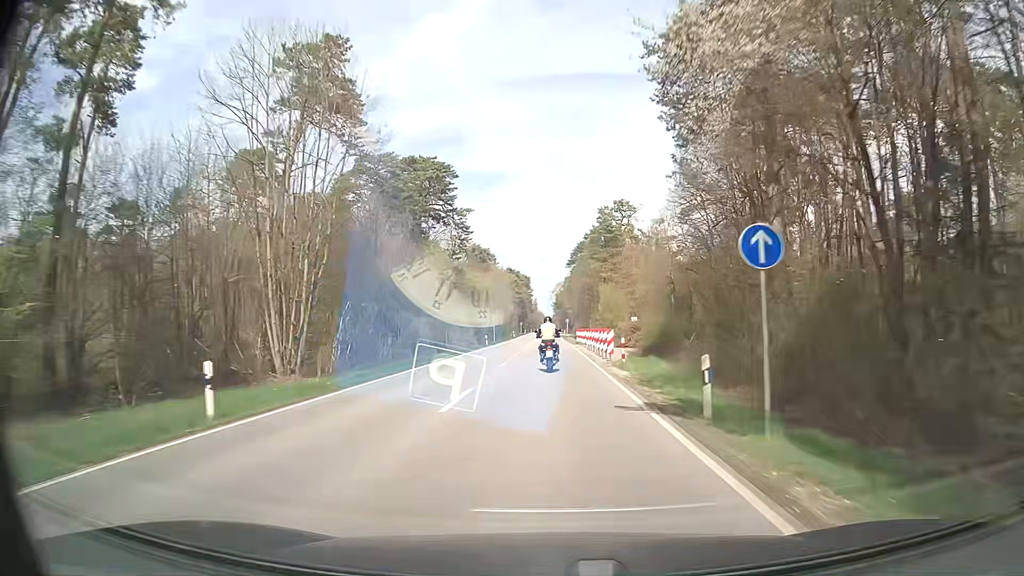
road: secondary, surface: asphalt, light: Day
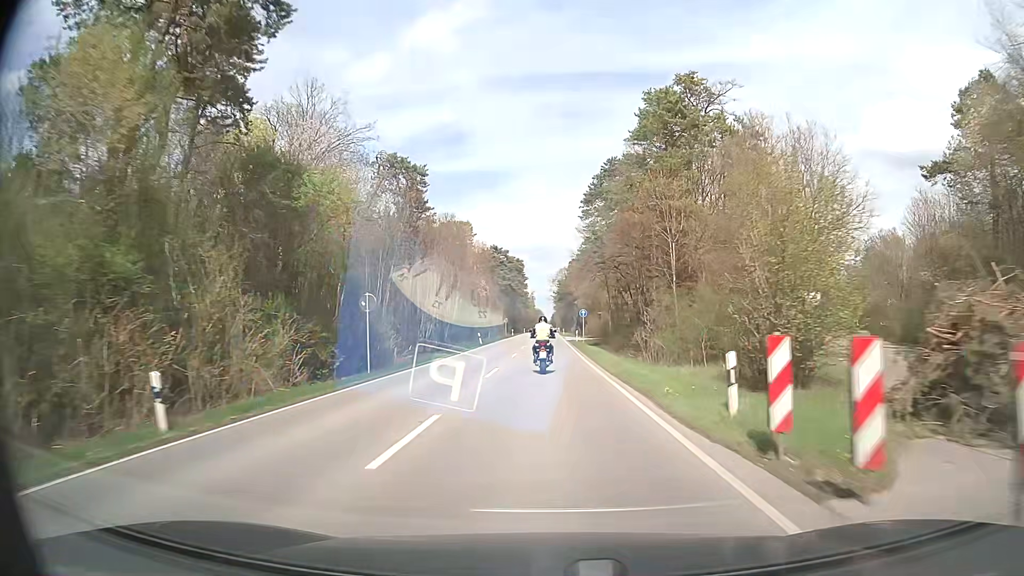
(-0.3, +52.4) m; 0°
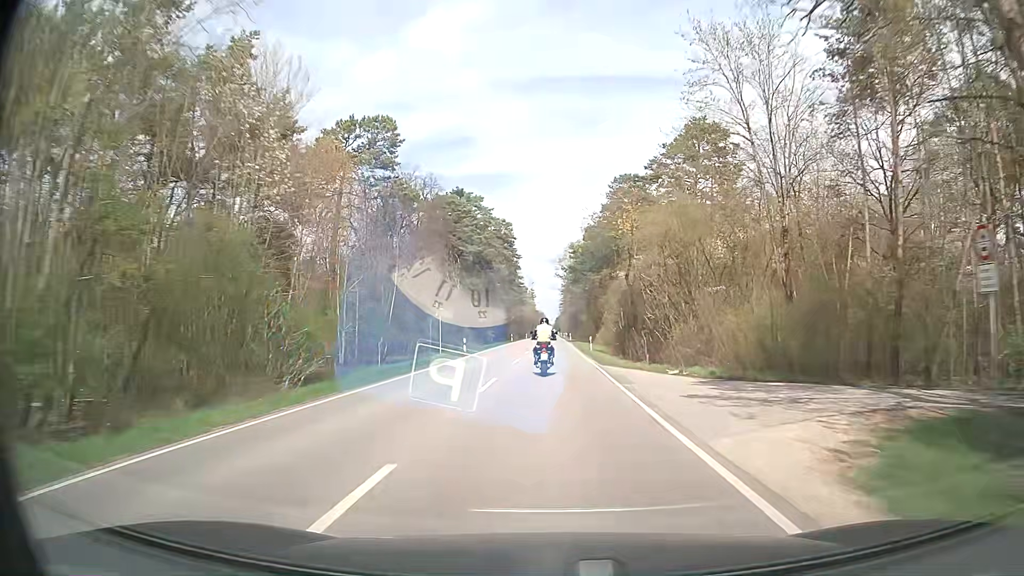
(-0.3, +64.1) m; 0°
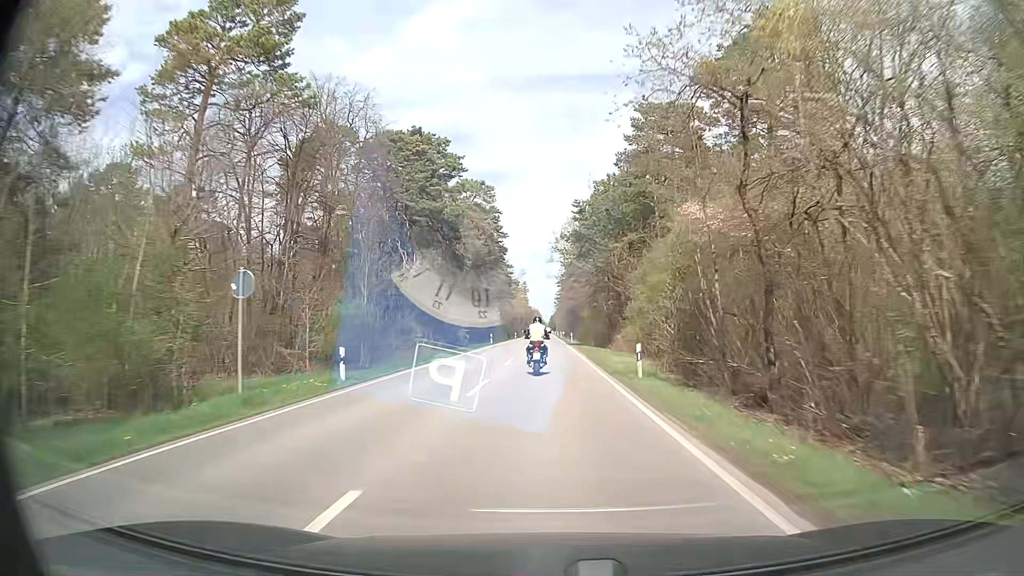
(+0.1, +25.4) m; 0°
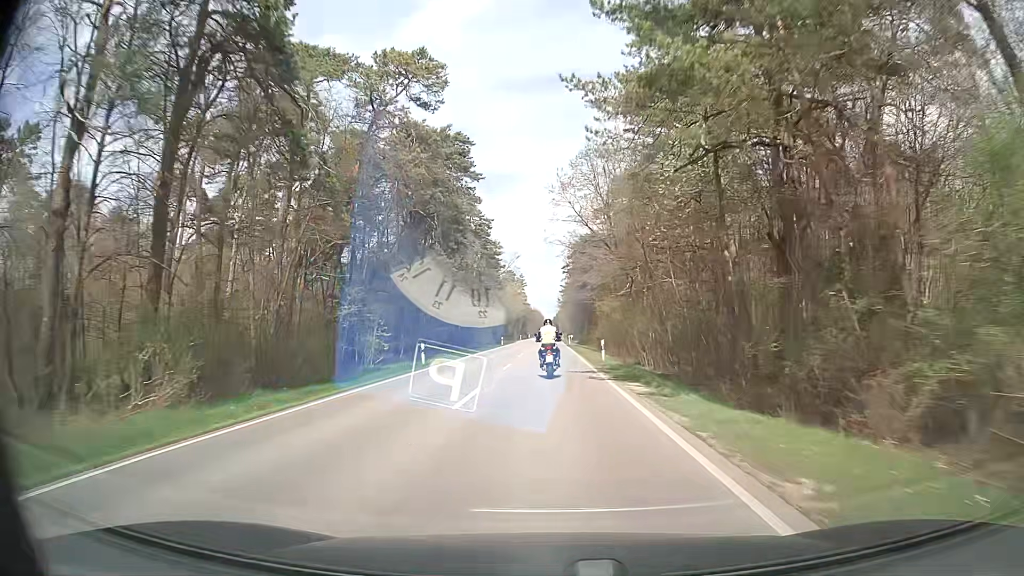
(0.0, +37.9) m; 0°
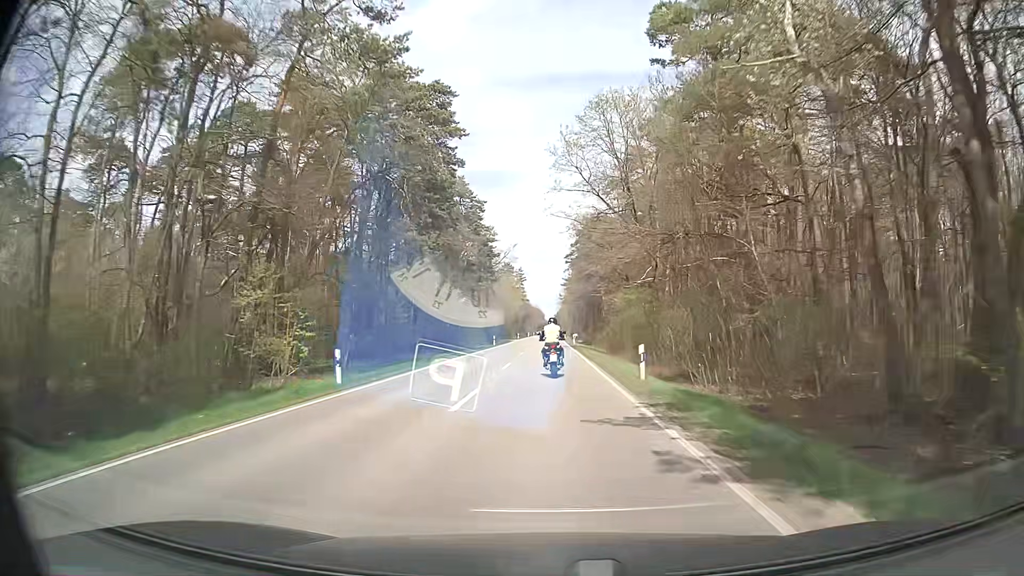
(0.0, +12.6) m; +1°
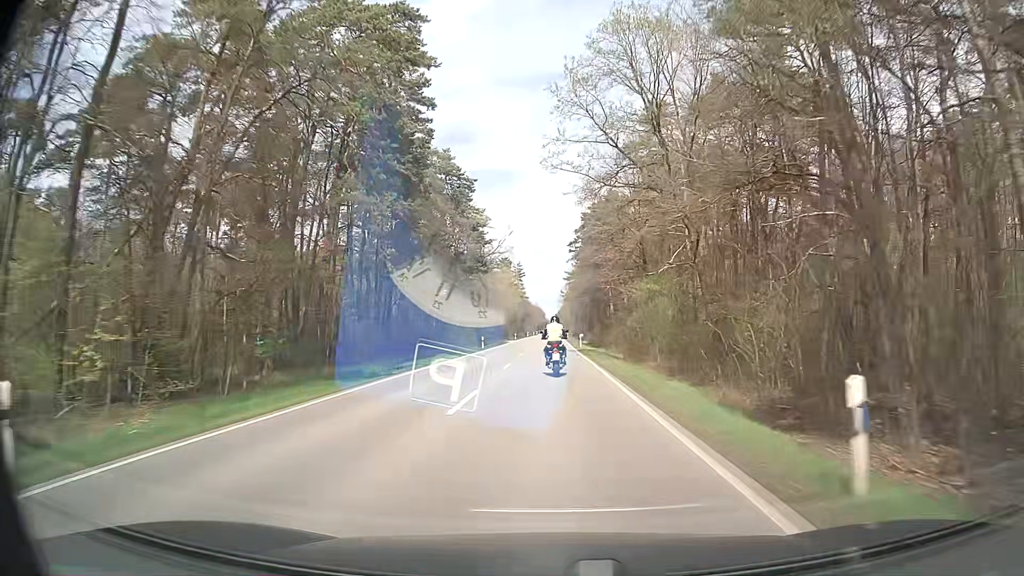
(-0.1, +12.6) m; 0°
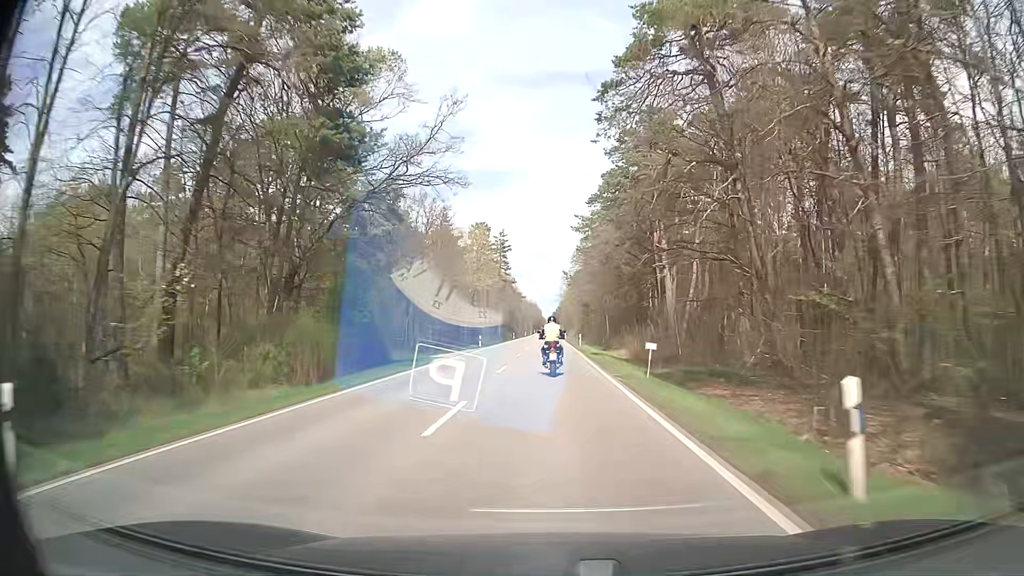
(0.0, +50.3) m; 0°
(0, +10) (0, +20) (0, +30) (0, +40) (0, +50) (0, +60) (0, +70) (0, +80) (0, +90) (+1, +100) m
